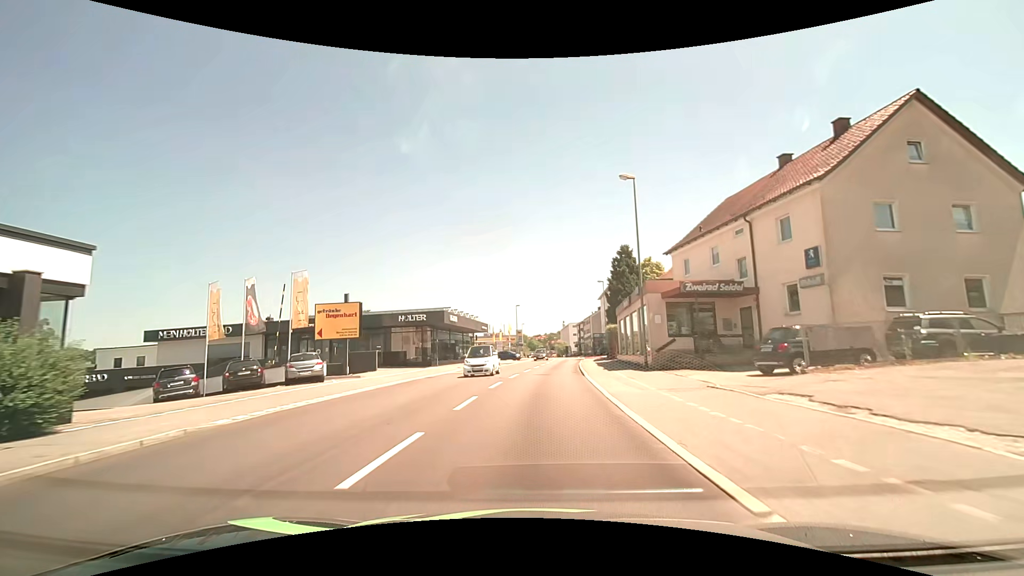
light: Day
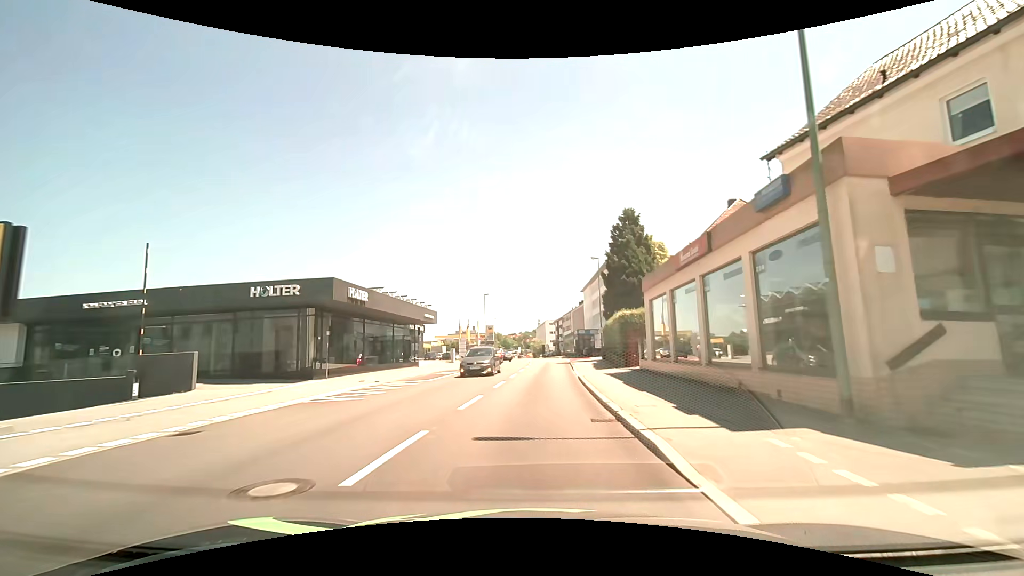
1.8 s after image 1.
(+0.5, +17.8) m; +3°
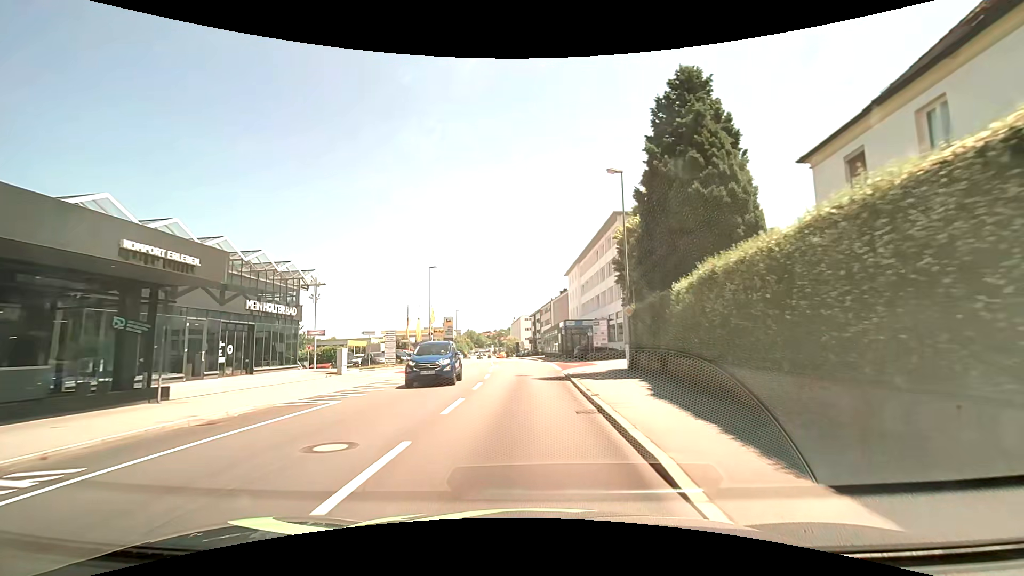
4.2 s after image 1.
(+0.7, +25.0) m; +2°
(0, +10) (0, +20) (0, +30) (-1, +40) (-1, +50) (-1, +60) (-2, +70) (-3, +80) (-4, +90) (-5, +100) m
